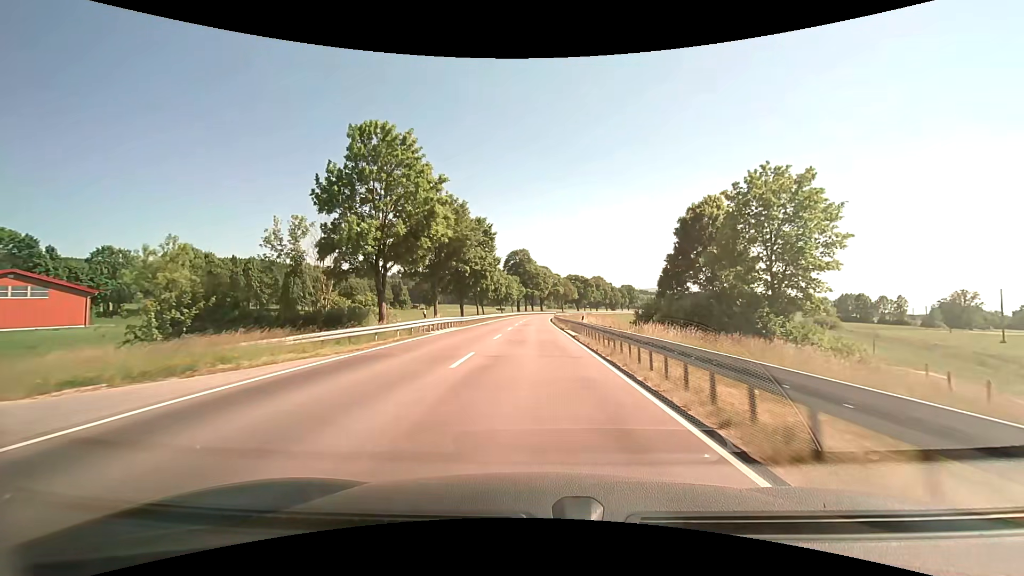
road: primary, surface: asphalt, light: Day
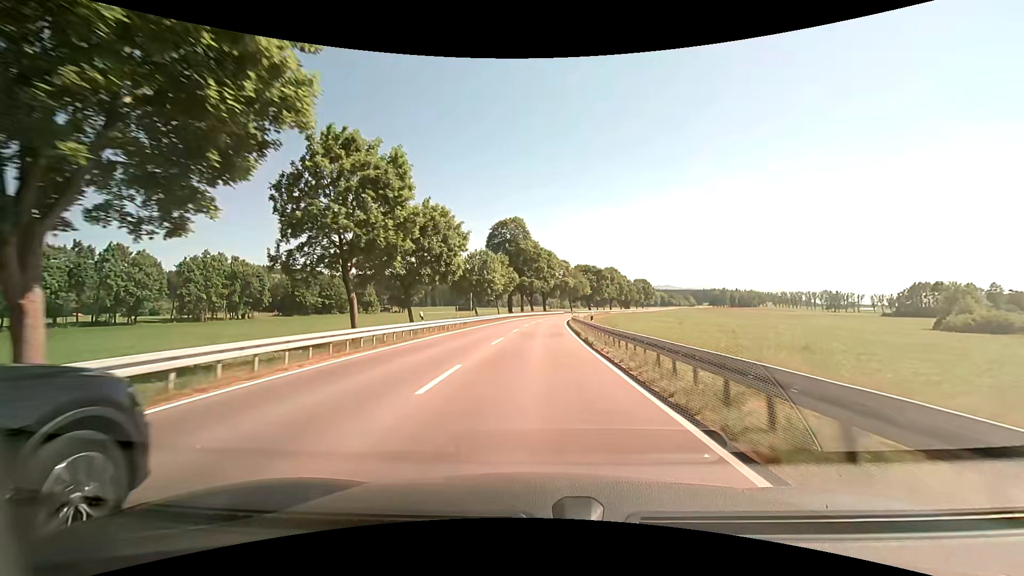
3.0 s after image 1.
(-0.2, +51.4) m; -1°
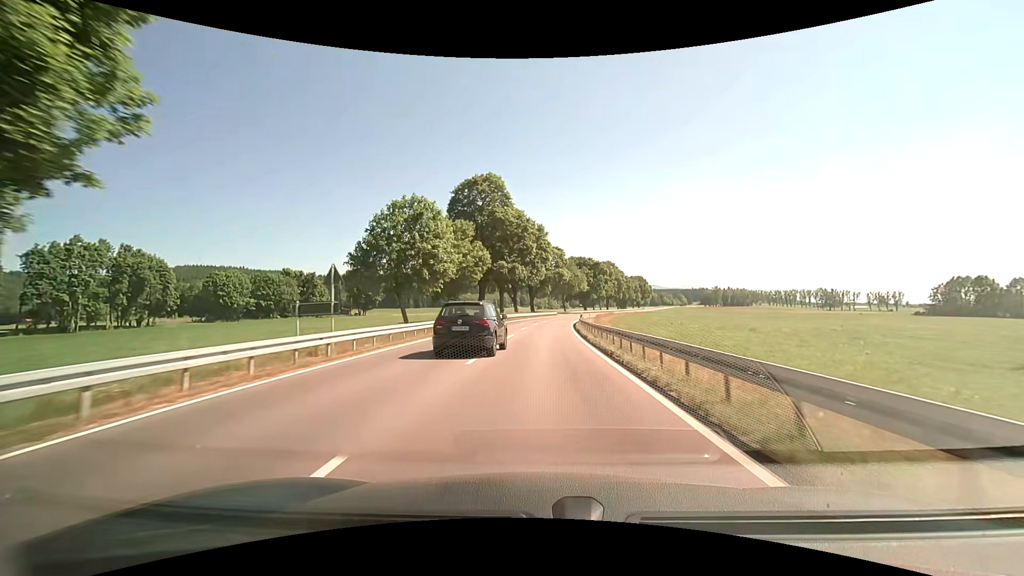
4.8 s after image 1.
(+0.8, +31.8) m; +1°
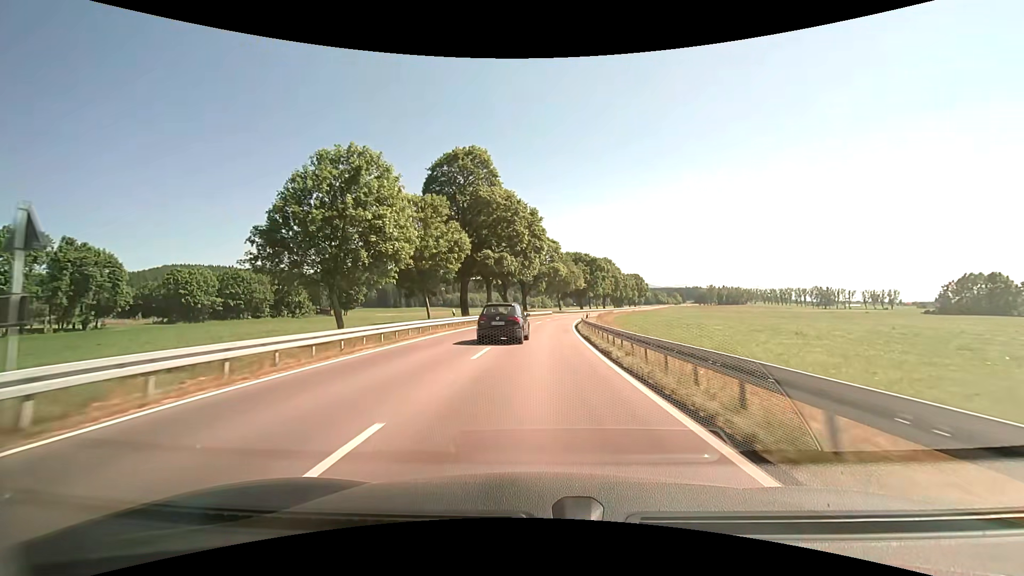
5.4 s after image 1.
(0.0, +10.8) m; 0°
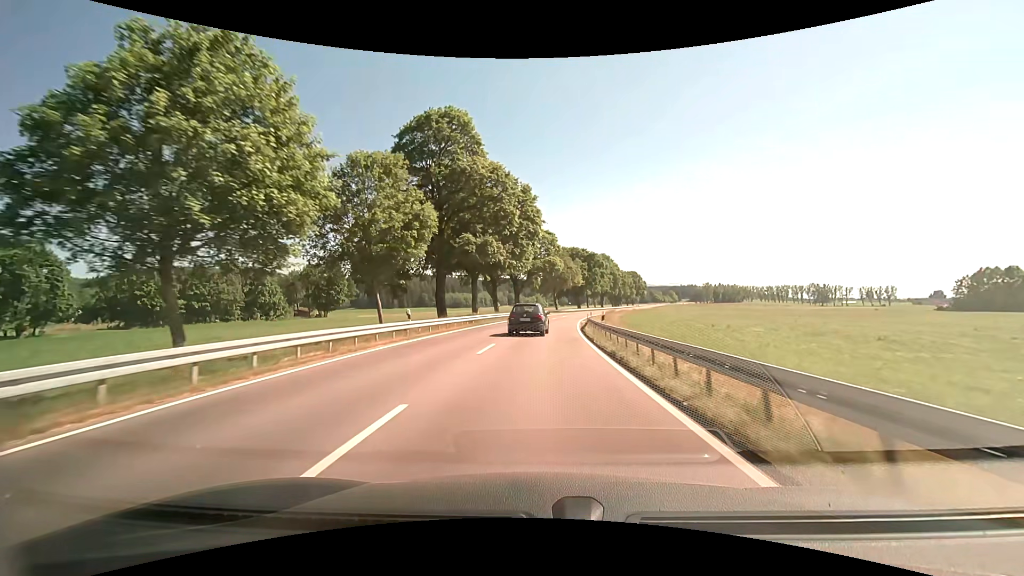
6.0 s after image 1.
(+0.1, +10.8) m; +1°
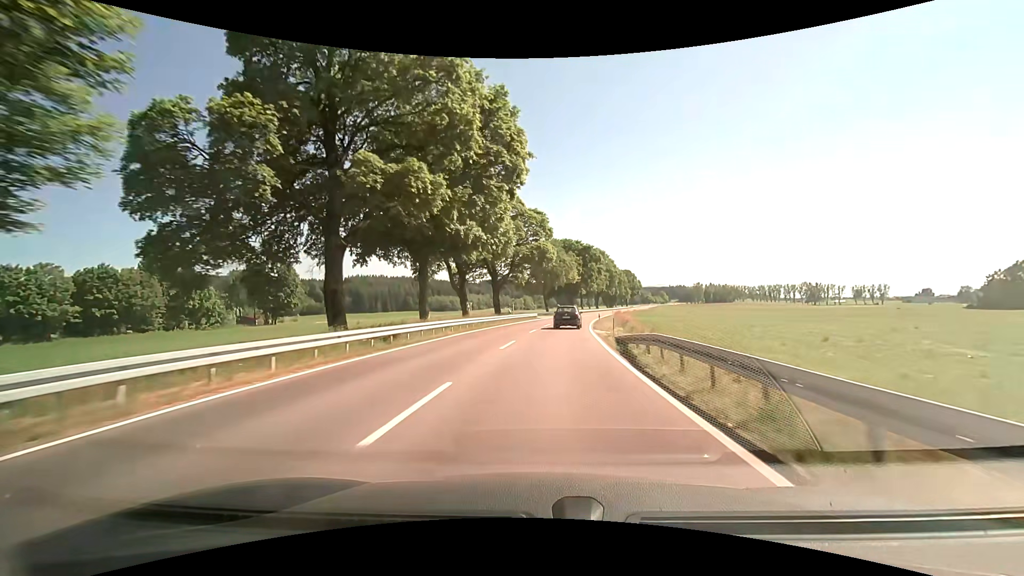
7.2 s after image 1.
(+0.3, +21.9) m; +2°
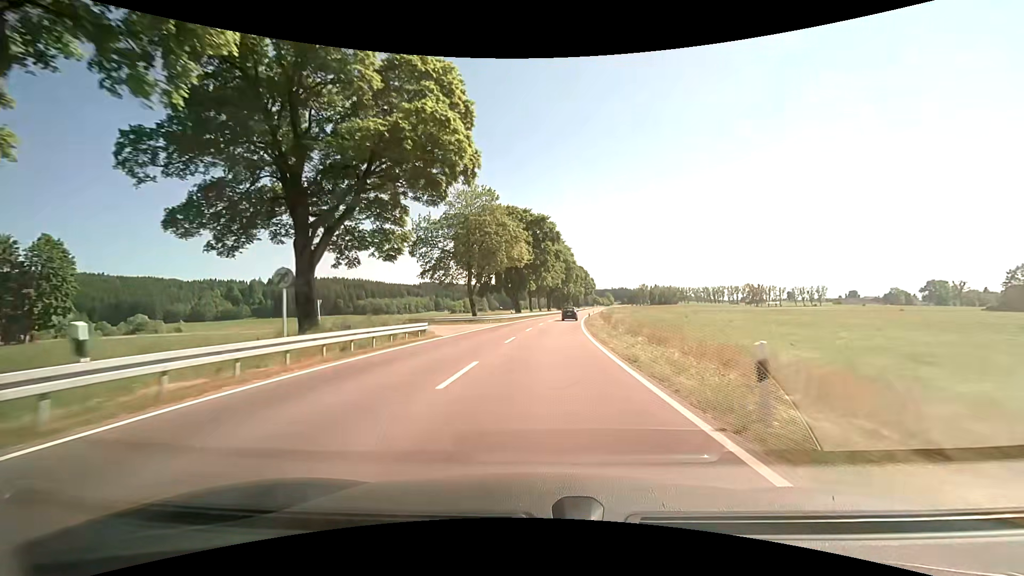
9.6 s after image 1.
(+0.9, +44.6) m; +2°
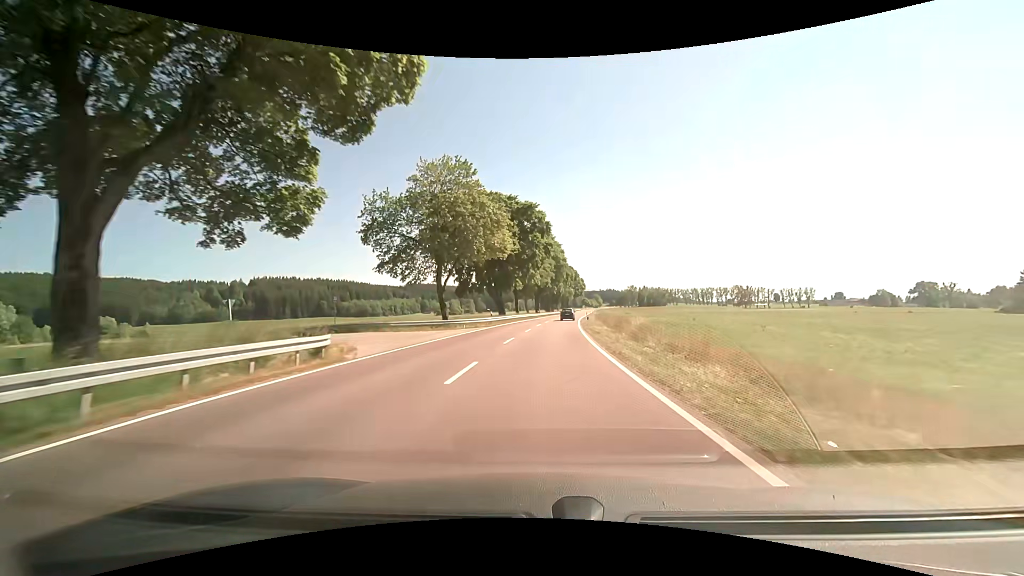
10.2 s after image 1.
(-0.1, +11.4) m; 0°
